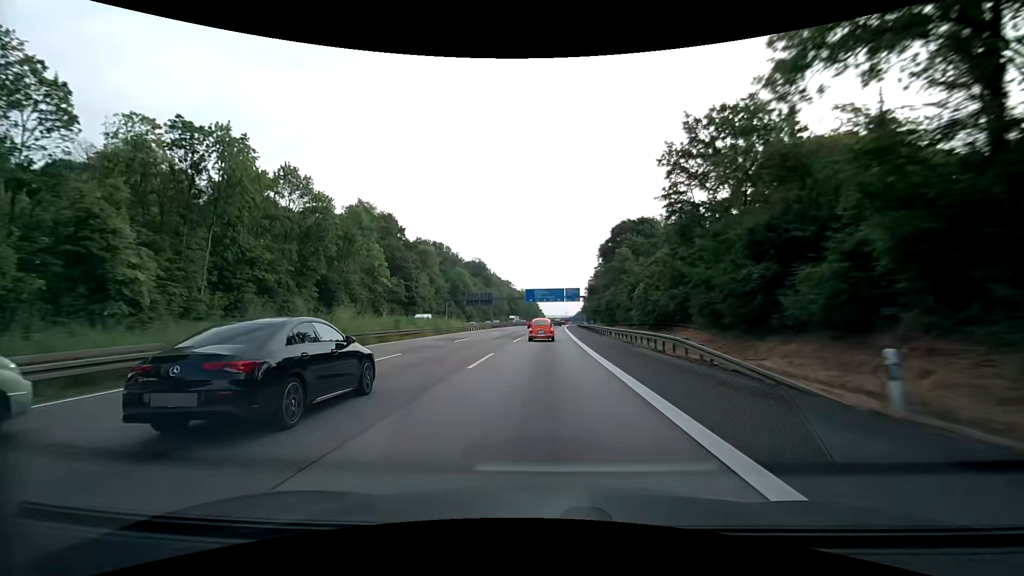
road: motorway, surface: asphalt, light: Day
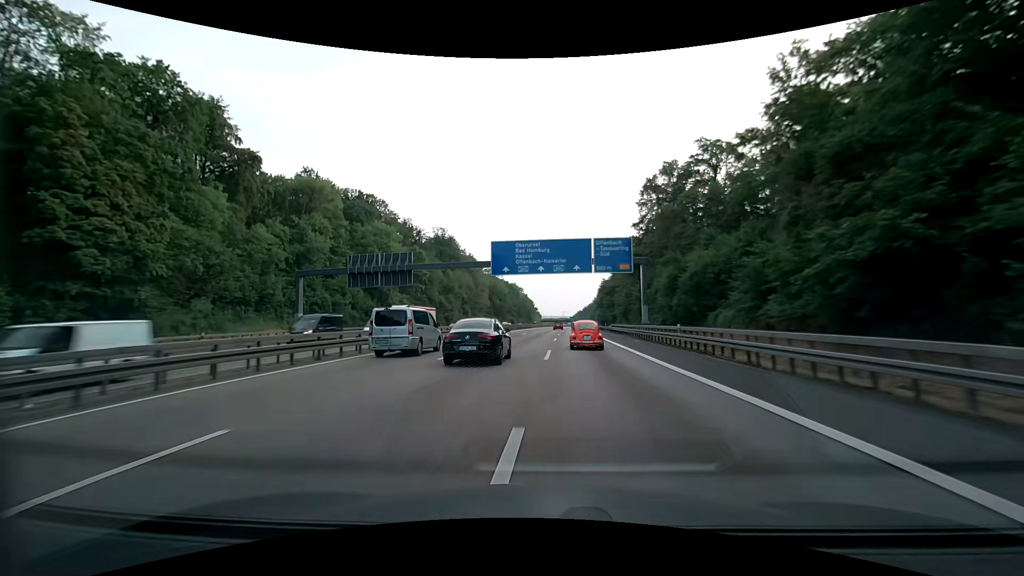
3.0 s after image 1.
(+0.3, +83.7) m; 0°
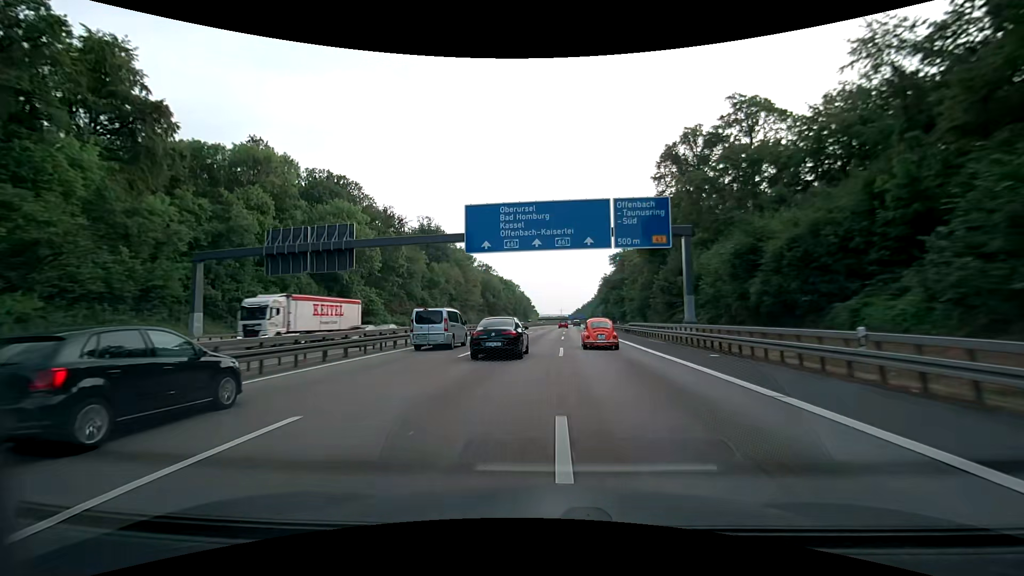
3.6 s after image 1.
(0.0, +16.8) m; 0°
(0, +10) (0, +20) (0, +30) (+1, +40) (+1, +50) (+1, +60) (+2, +70) (+2, +80) (+3, +90) (+4, +100) m
